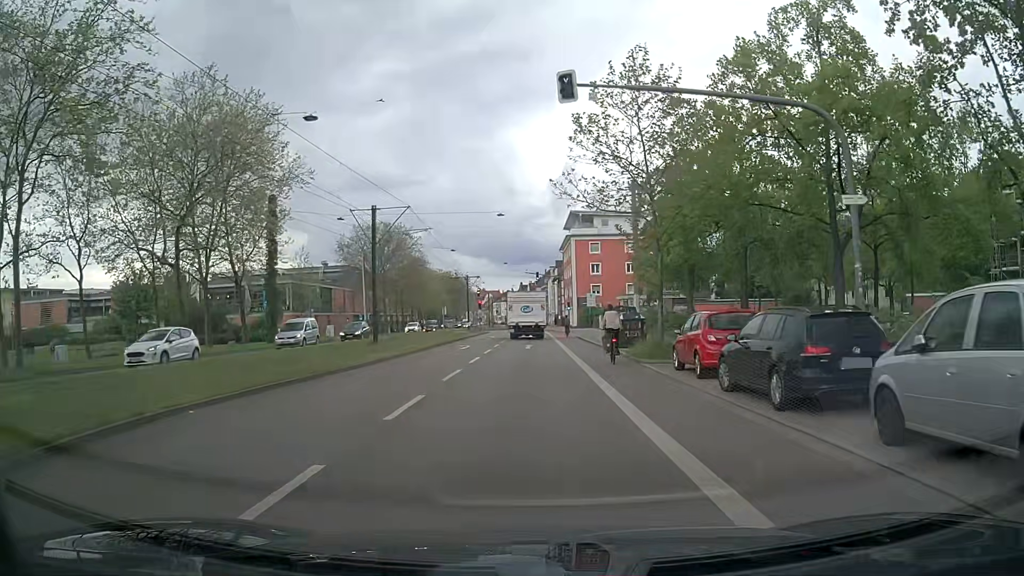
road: secondary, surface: asphalt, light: Day
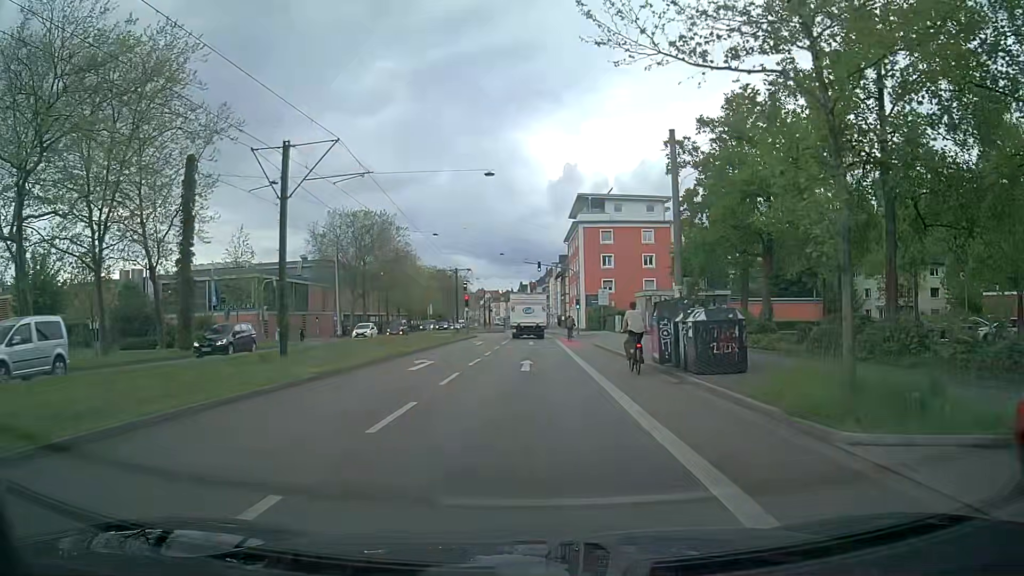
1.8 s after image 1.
(-0.2, +13.3) m; -1°
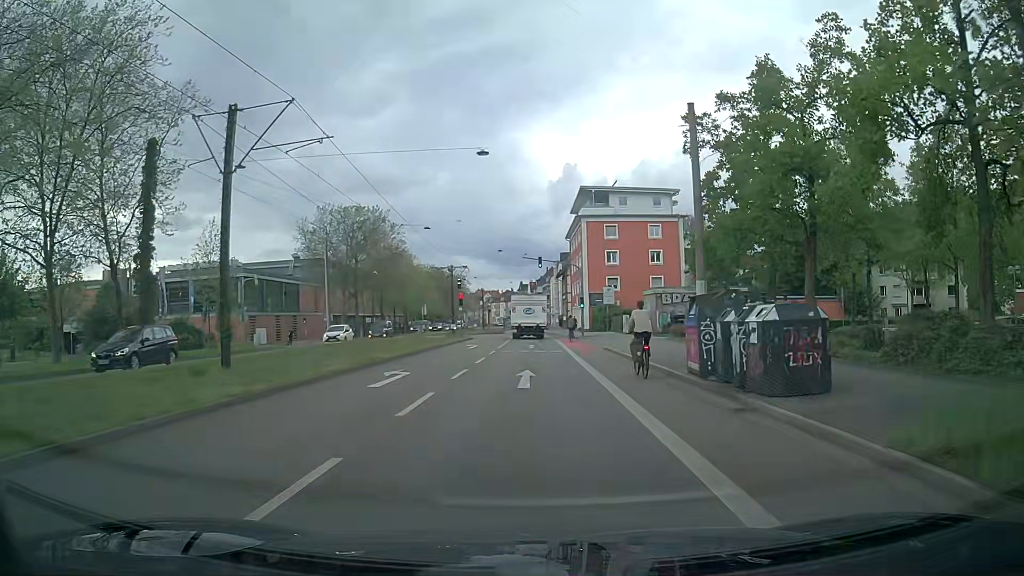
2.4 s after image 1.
(+0.1, +4.4) m; +1°
